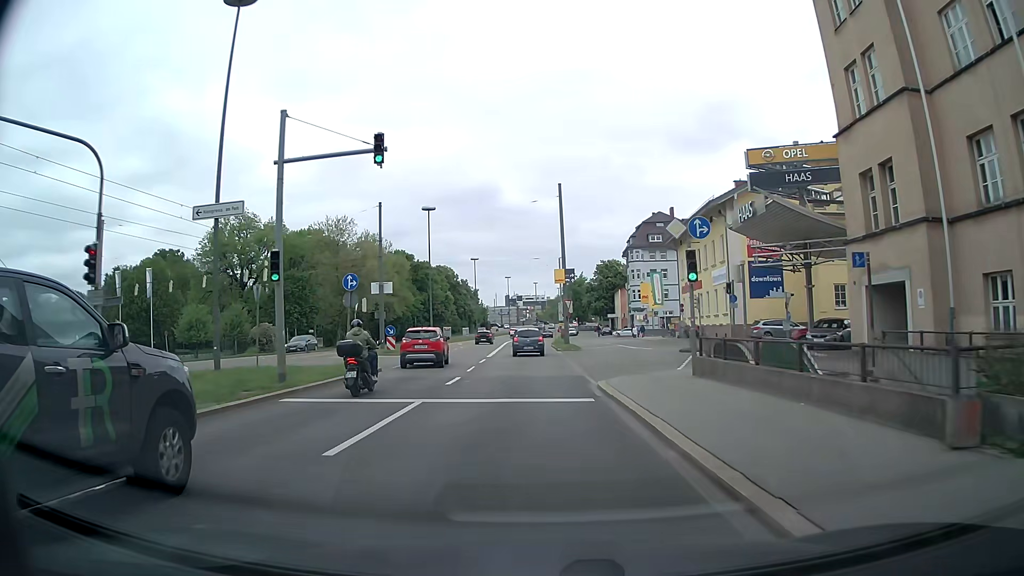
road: secondary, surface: asphalt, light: Day
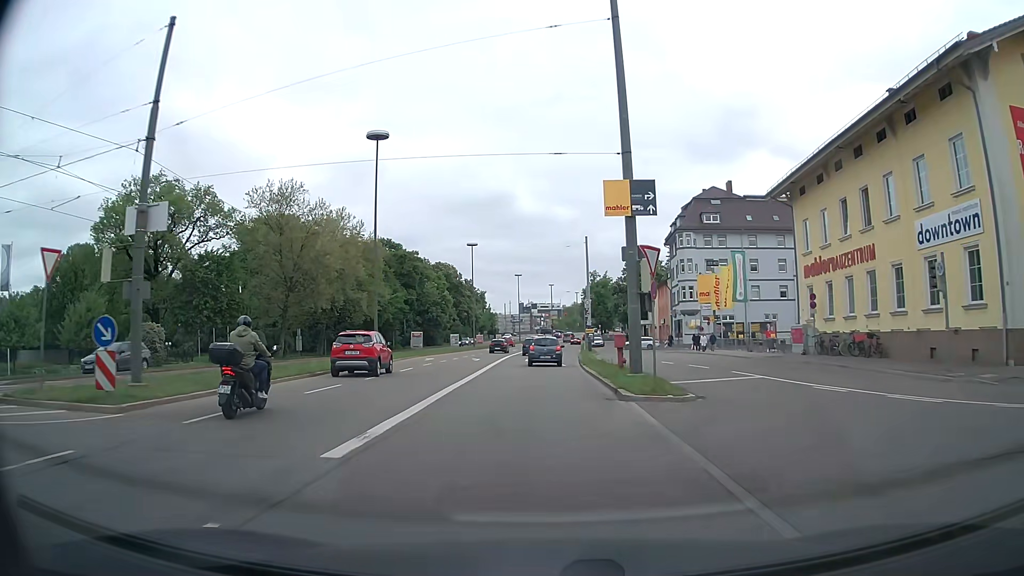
(-0.4, +28.9) m; -1°
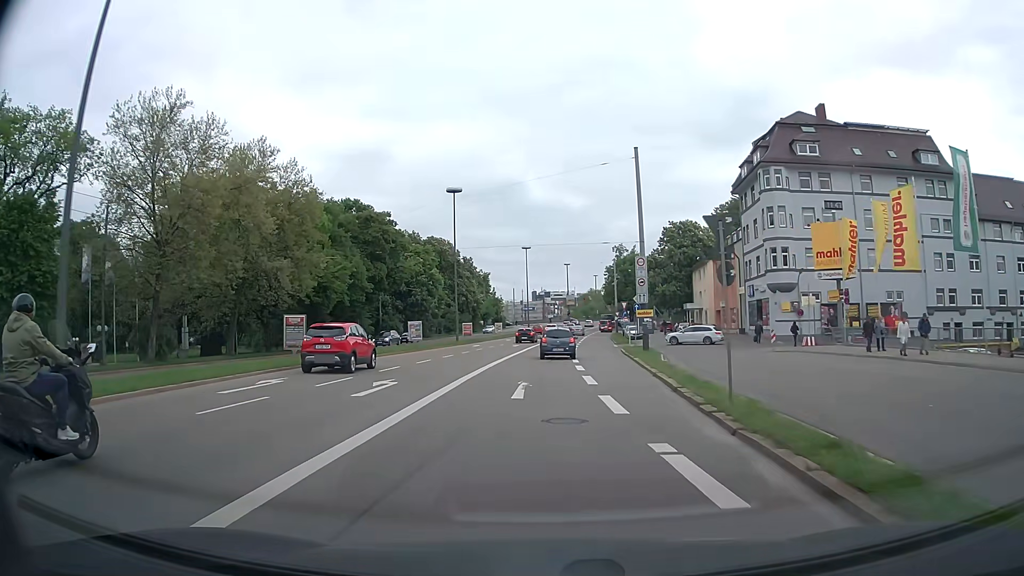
(-0.3, +29.7) m; -1°
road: tertiary
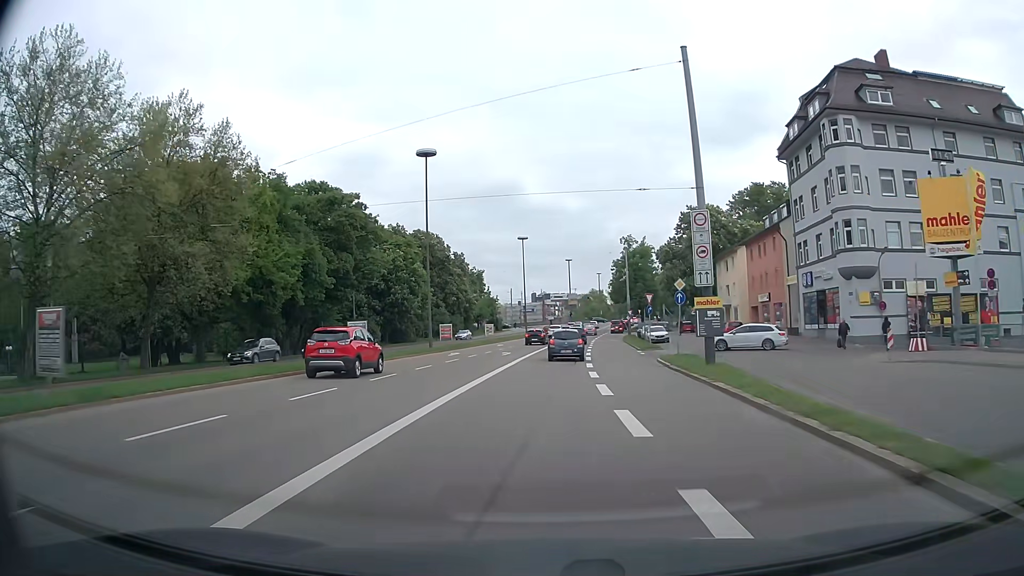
(0.0, +14.4) m; 0°
(0, +10) (0, +20) (+1, +30) (+1, +40) (+2, +50) (+3, +60) (+4, +70) (+5, +80) (+6, +90) (+7, +100) m
